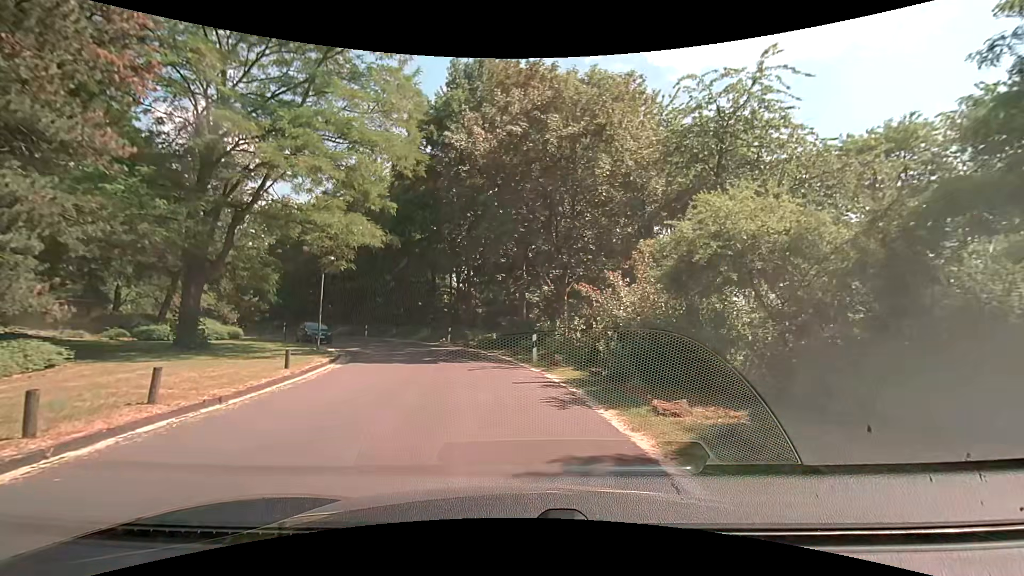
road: residential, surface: asphalt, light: Day
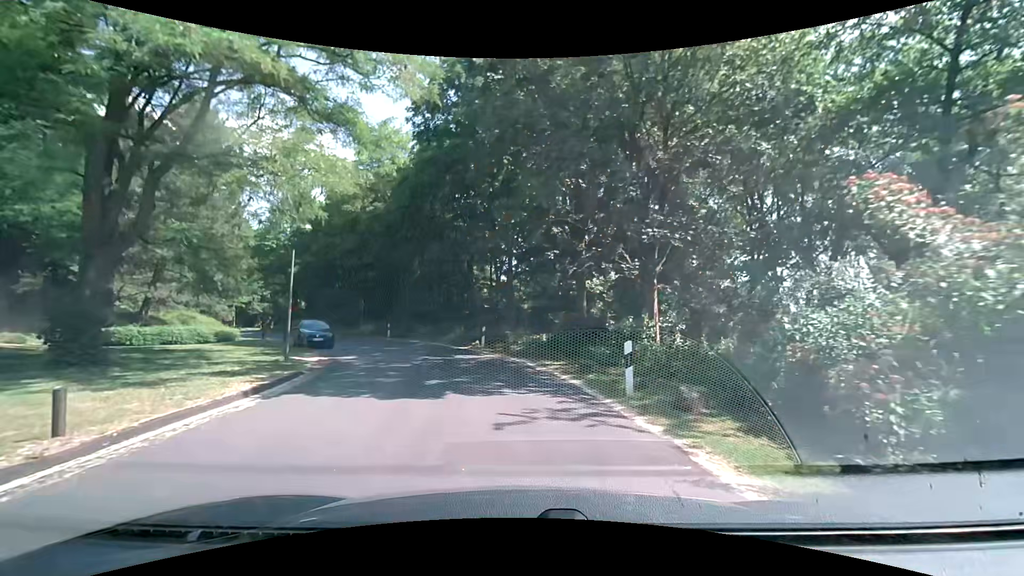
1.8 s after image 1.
(-0.4, +8.5) m; -5°
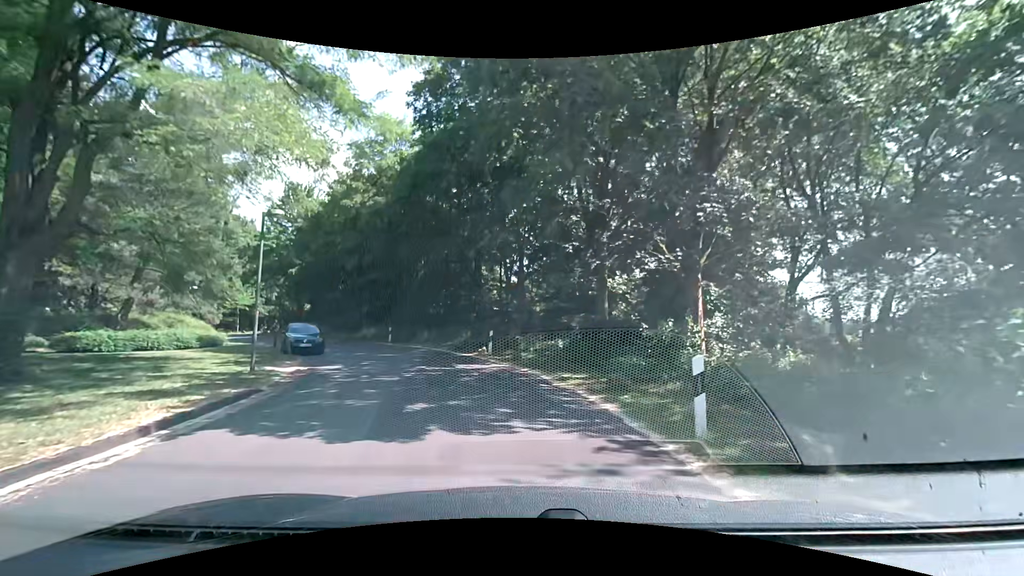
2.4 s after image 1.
(-0.1, +2.9) m; -1°
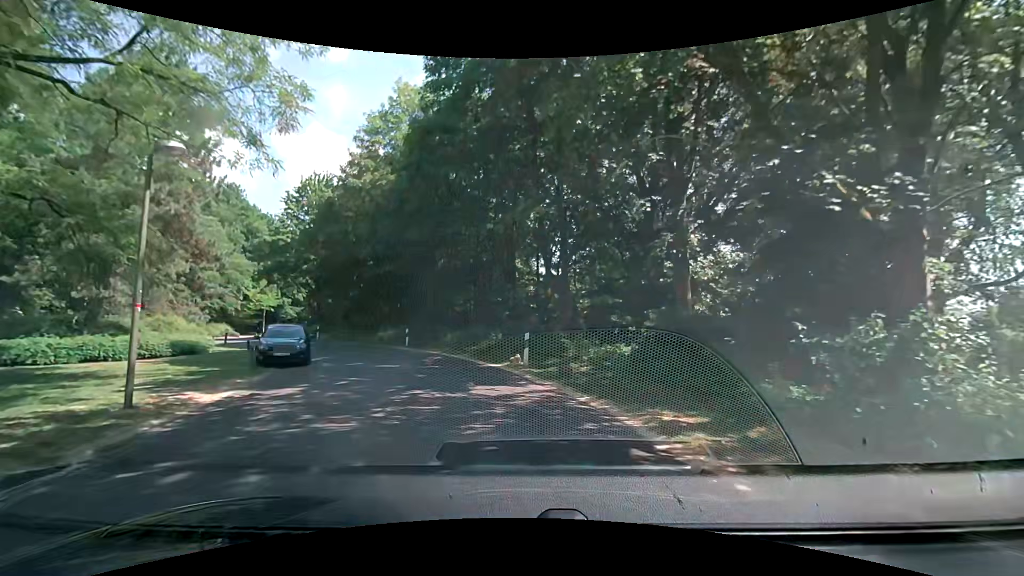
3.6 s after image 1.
(-0.3, +6.0) m; -5°
